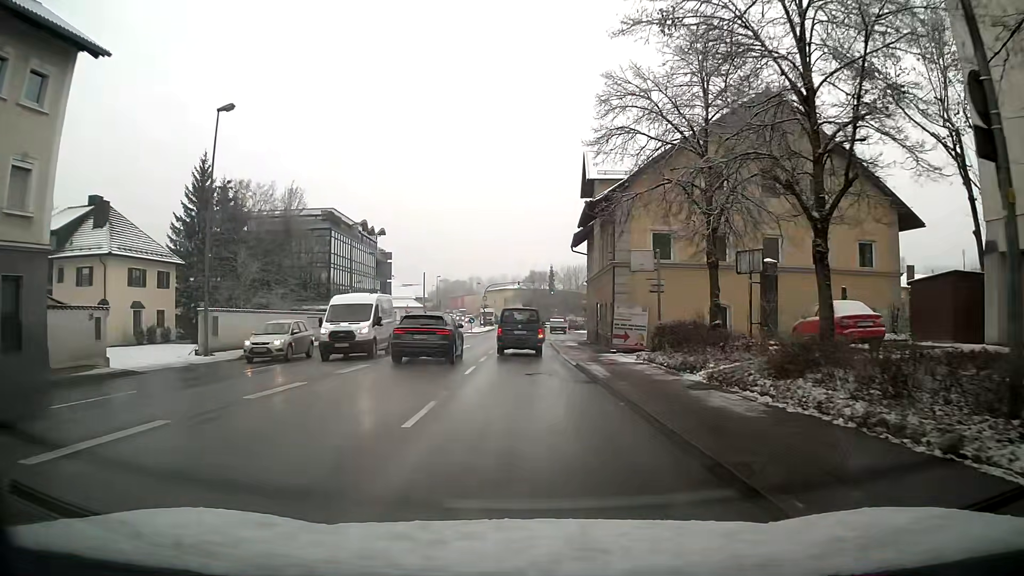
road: primary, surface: asphalt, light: Day
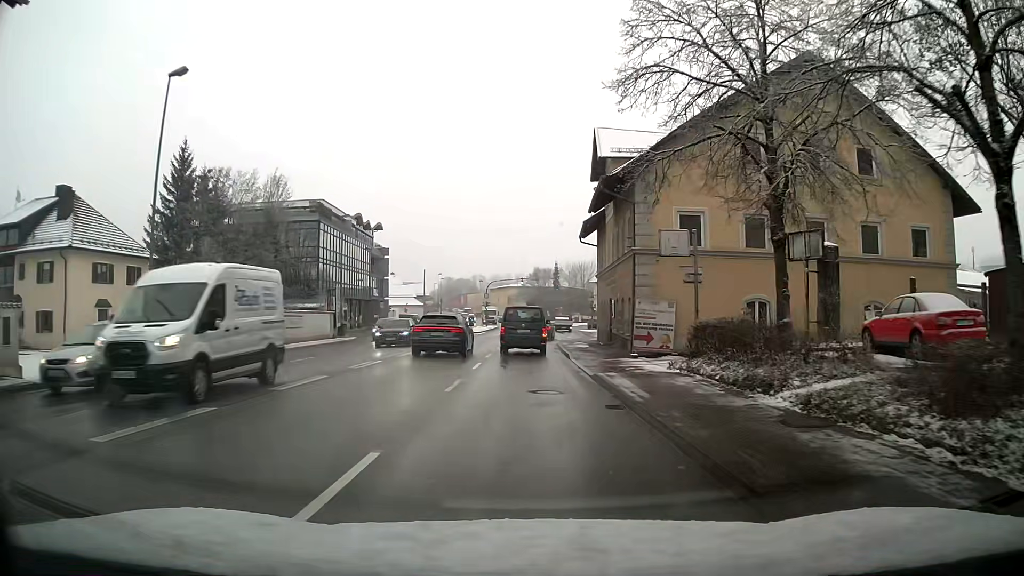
(0.0, +4.7) m; 0°
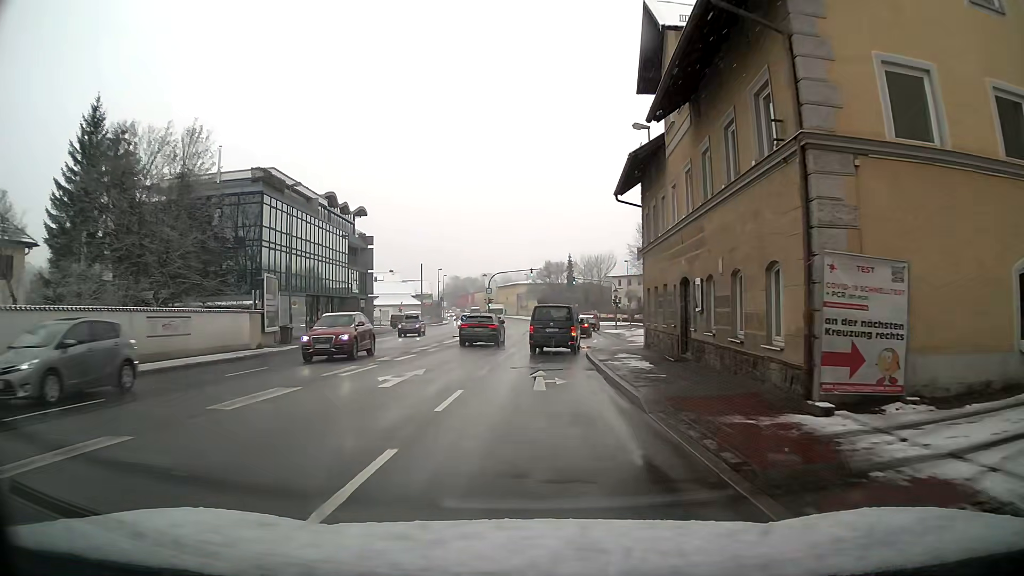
(-0.2, +14.9) m; -1°
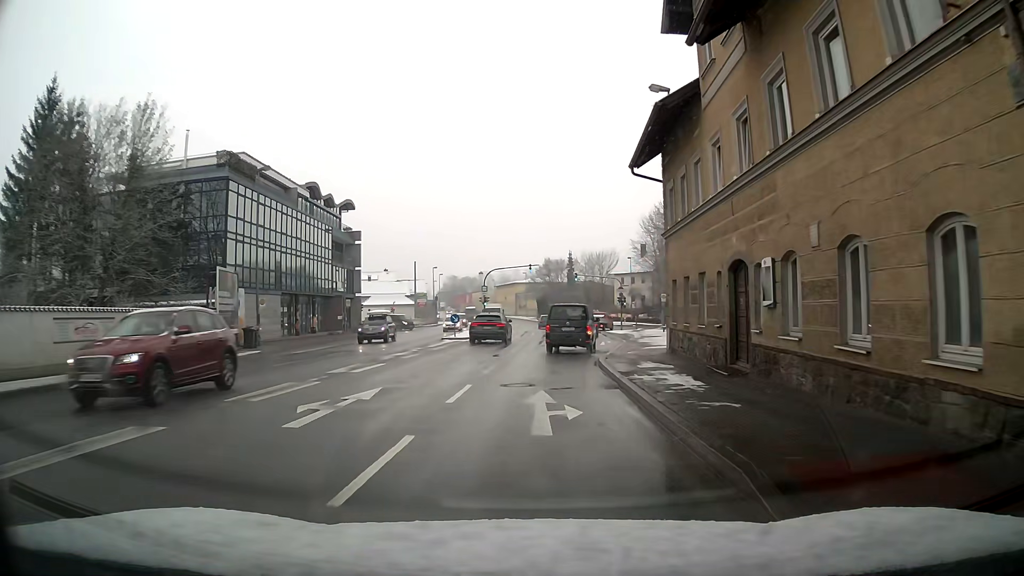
(0.0, +5.3) m; 0°
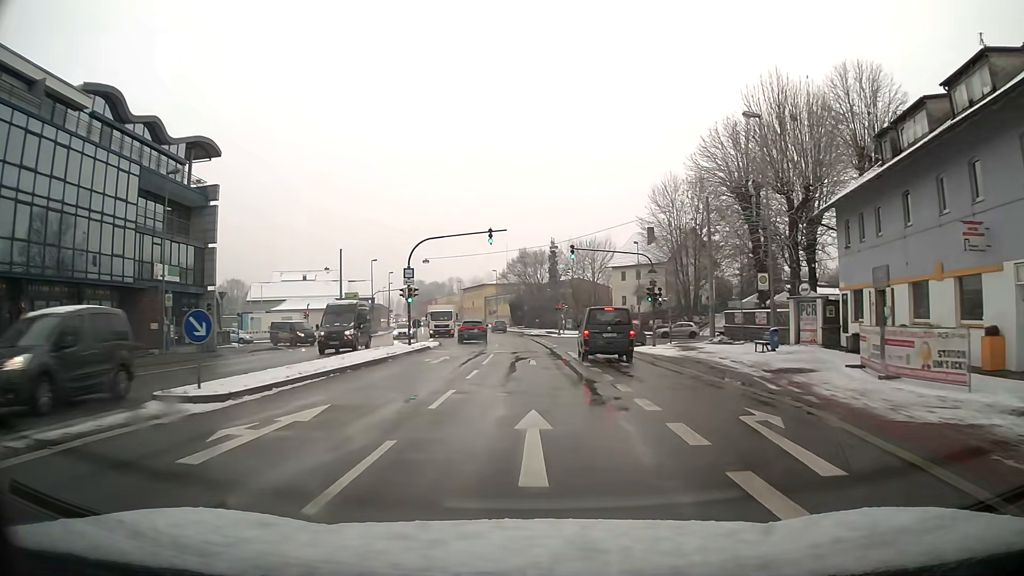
(+0.9, +30.6) m; +2°
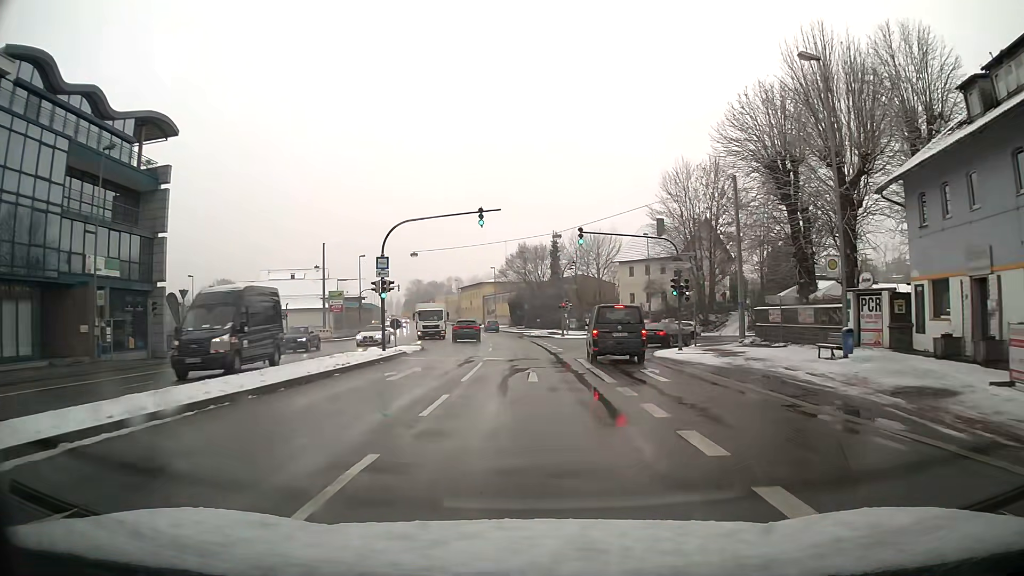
(0.0, +6.8) m; 0°
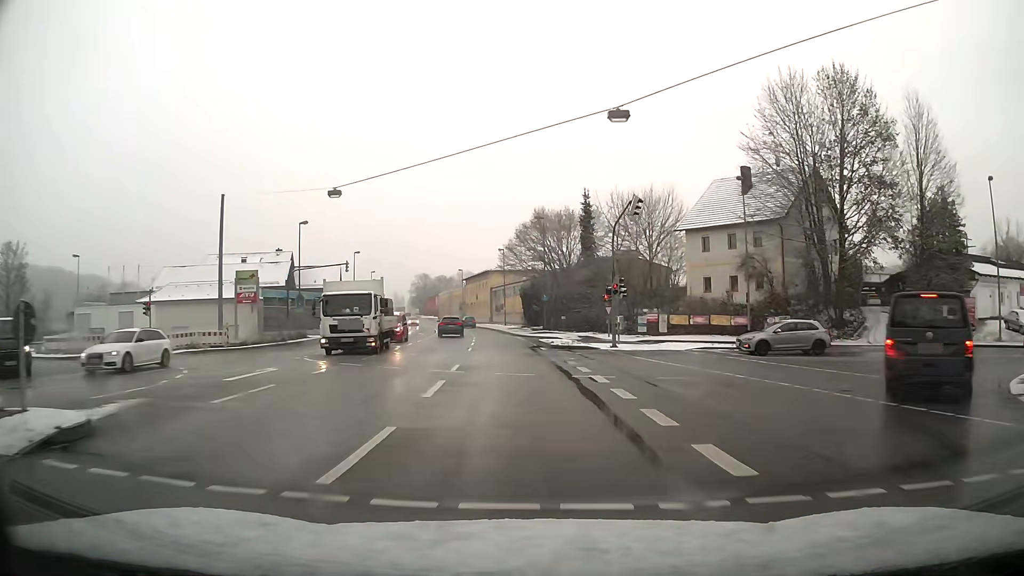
(-0.4, +28.7) m; -2°
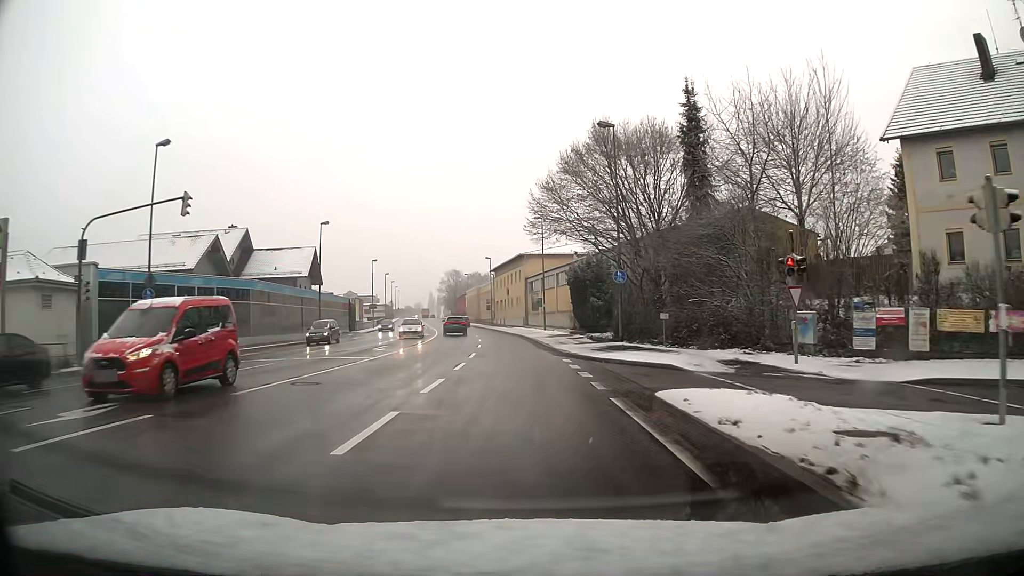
(-1.0, +29.7) m; -4°
(0, +10) (0, +20) (-1, +30) (-2, +40) (-3, +50) (-4, +60) (-5, +70) (-7, +80) (-9, +89) (-10, +99) m
